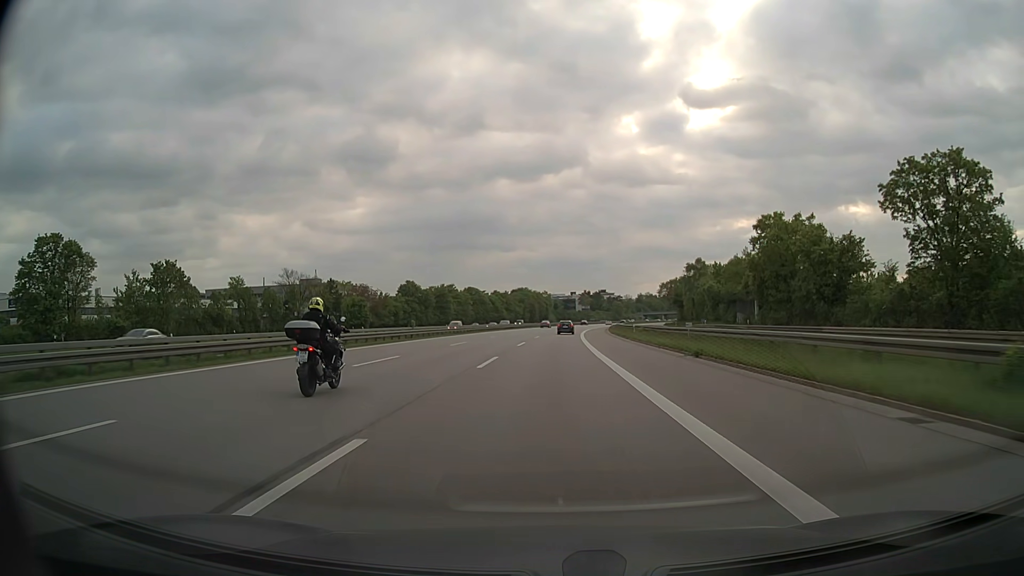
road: motorway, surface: asphalt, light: Day
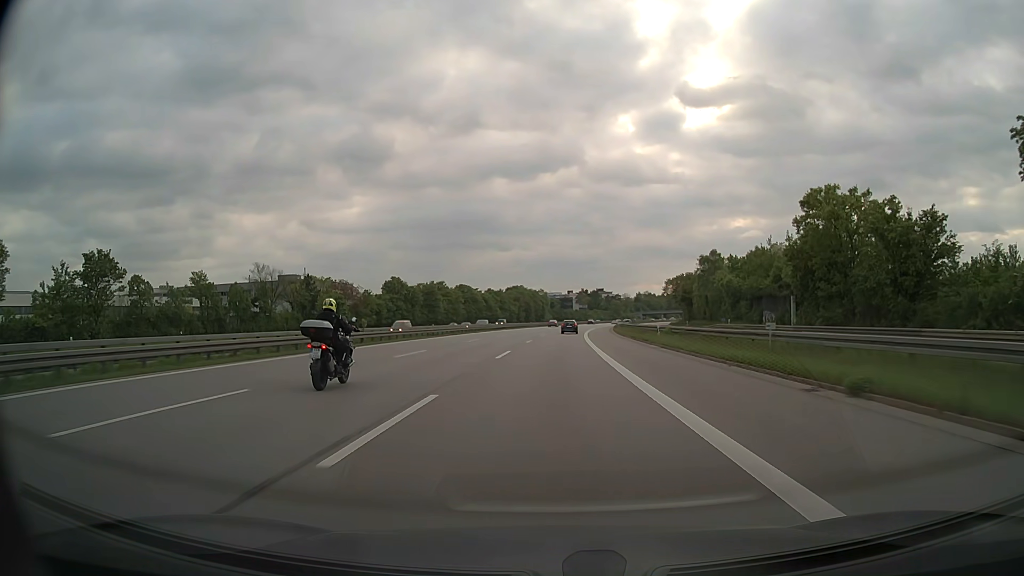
(0.0, +13.4) m; 0°
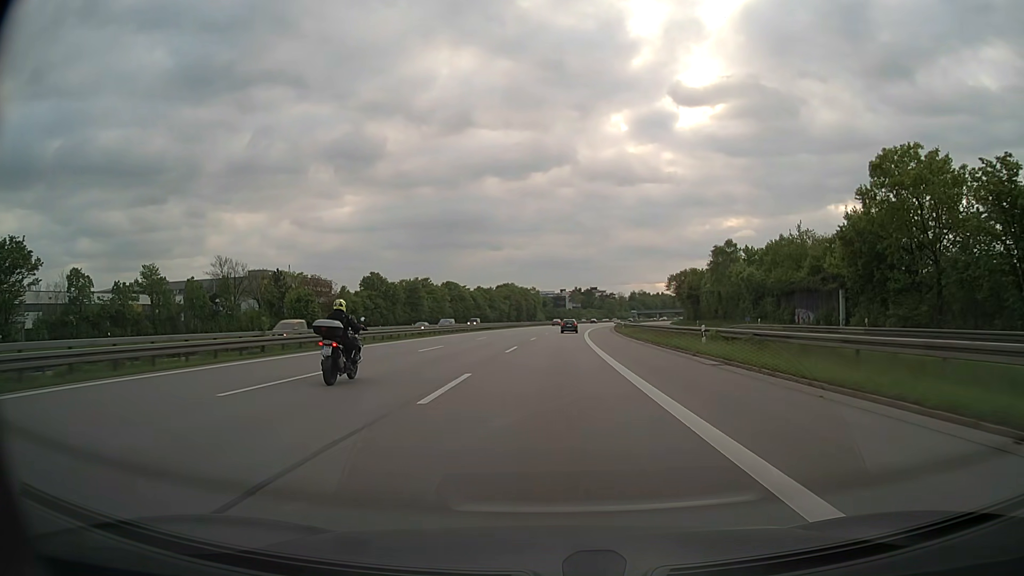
(0.0, +13.4) m; +1°
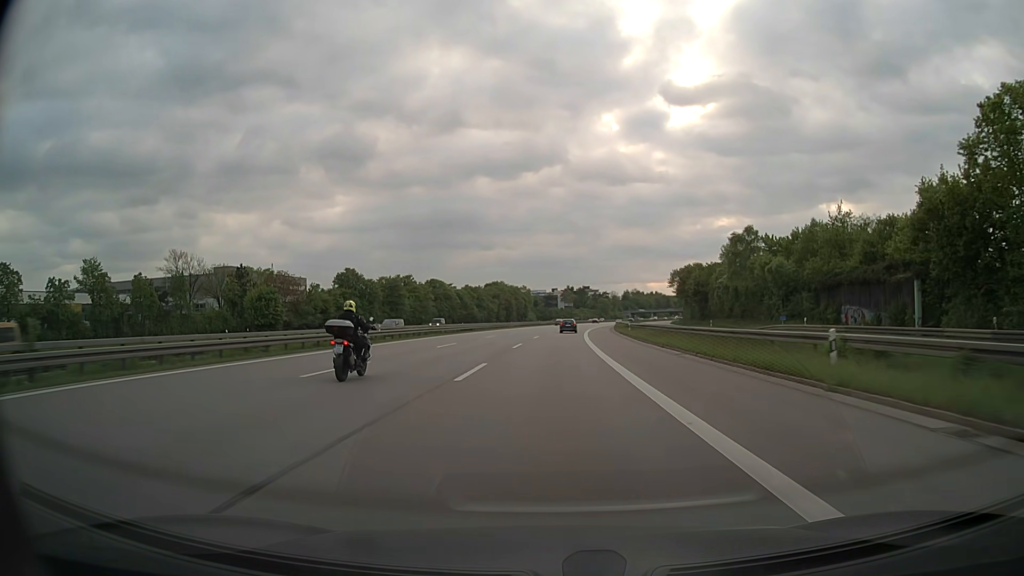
(+0.1, +13.4) m; +1°
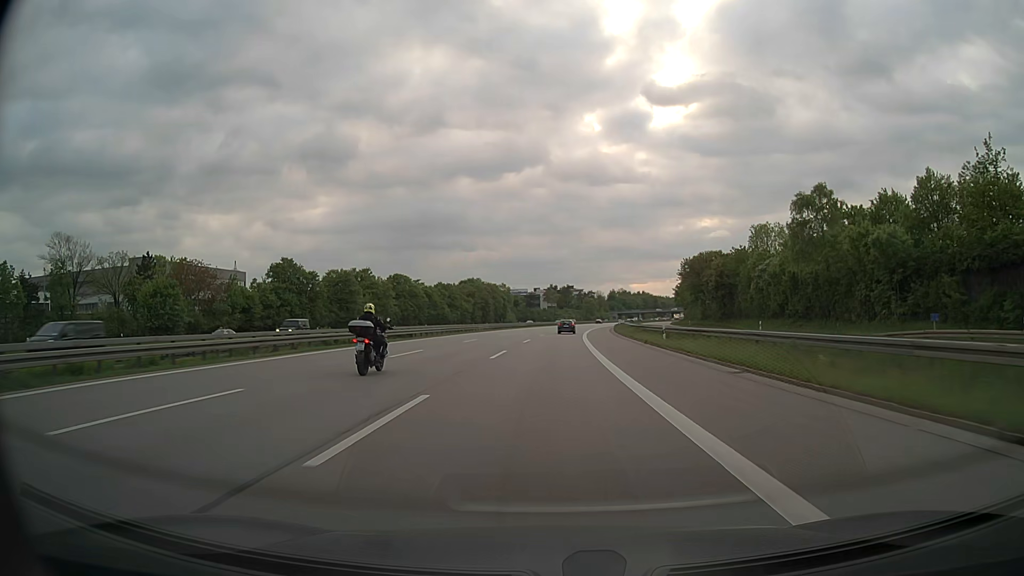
(+0.3, +26.9) m; +1°
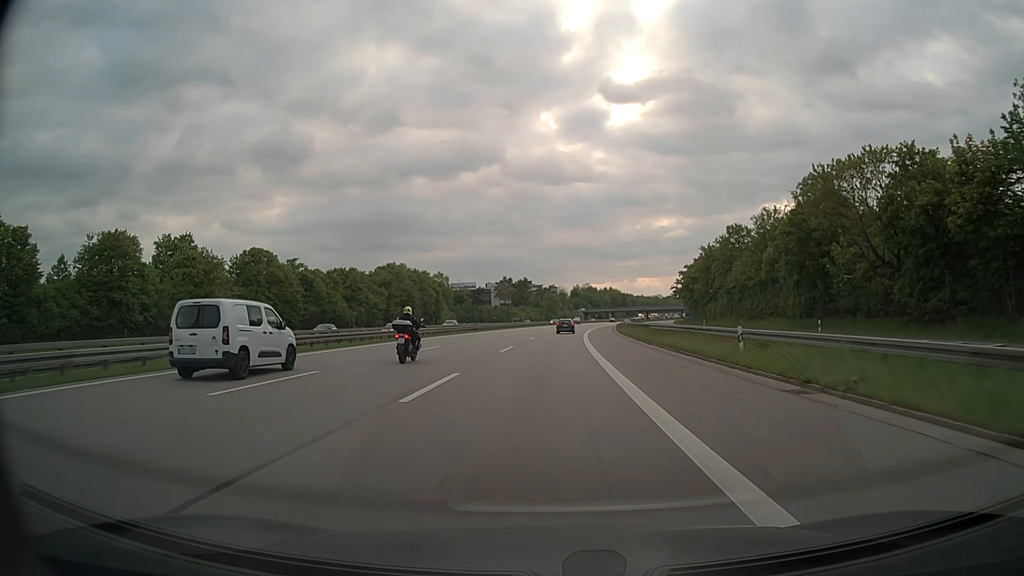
(+2.1, +67.1) m; +3°
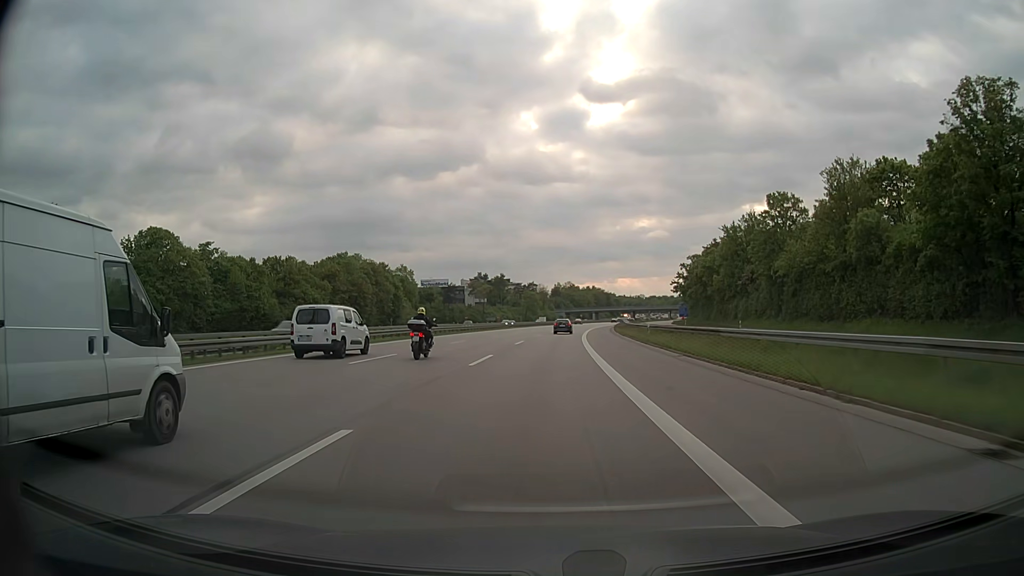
(+0.4, +26.8) m; +2°
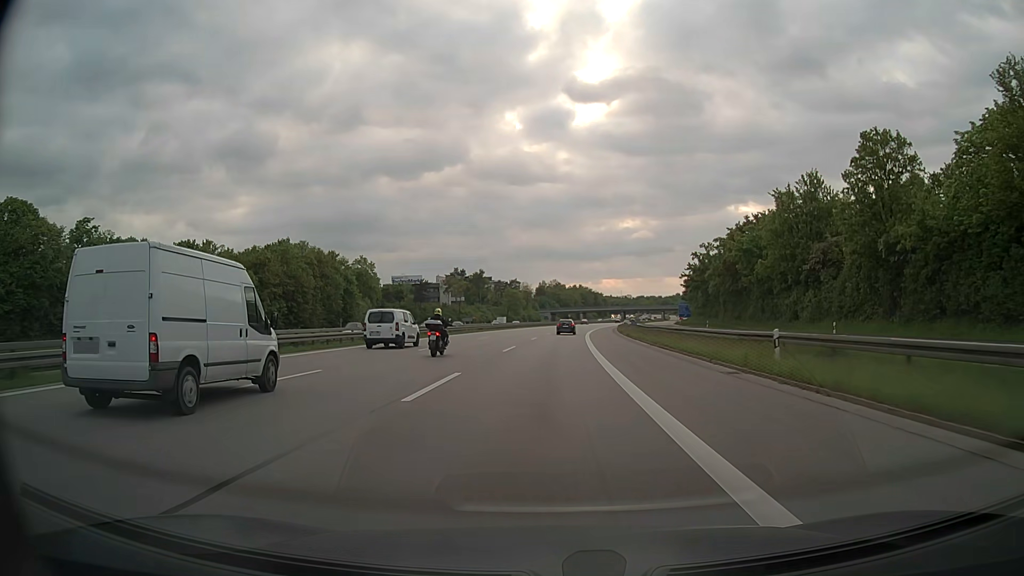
(+0.4, +26.8) m; +1°
(0, +10) (0, +20) (+1, +30) (+1, +40) (+1, +50) (+2, +60) (+3, +70) (+4, +80) (+4, +90) (+5, +100) m
